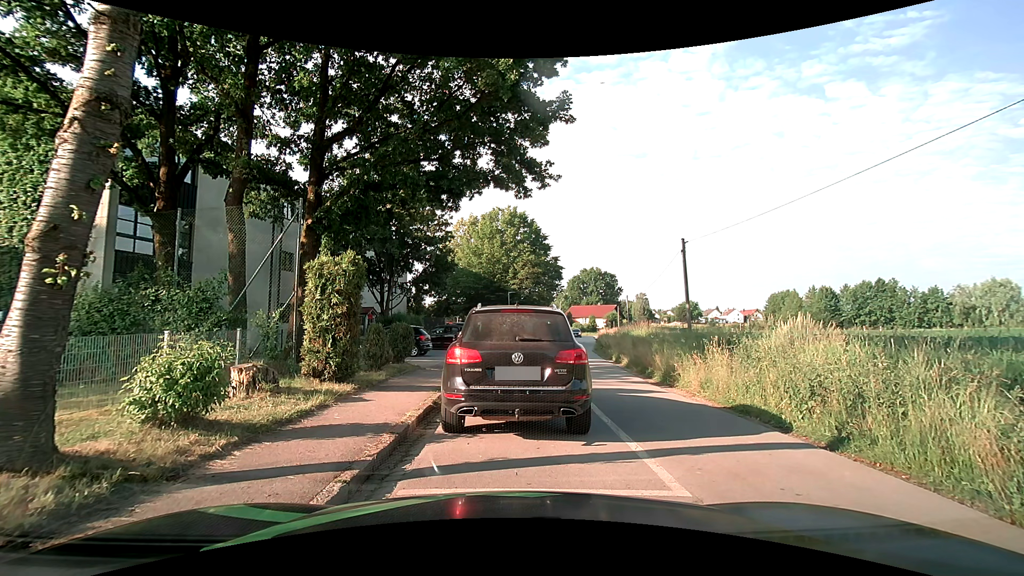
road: residential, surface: asphalt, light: Day
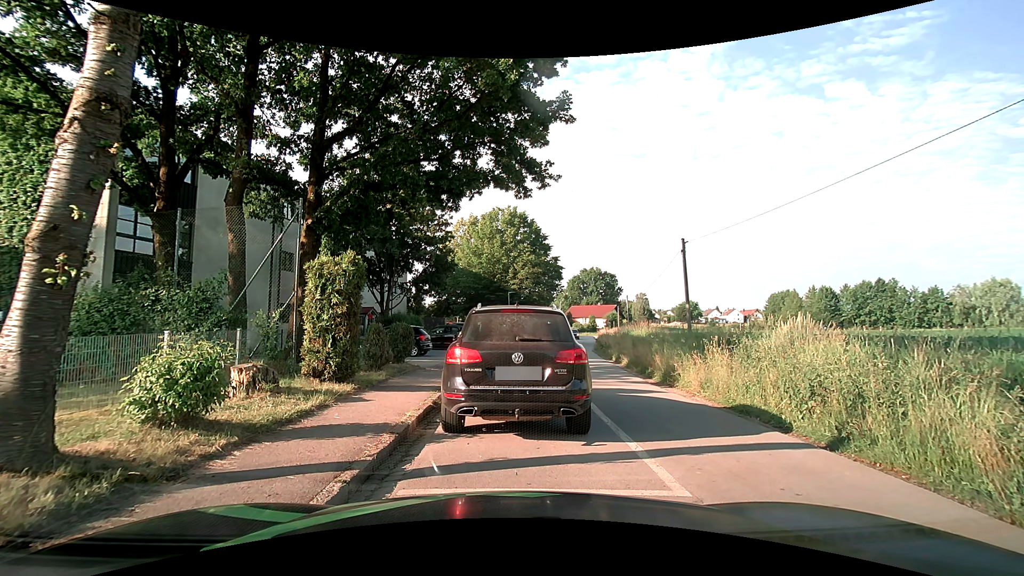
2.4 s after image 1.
(0.0, 0.0) m; 0°
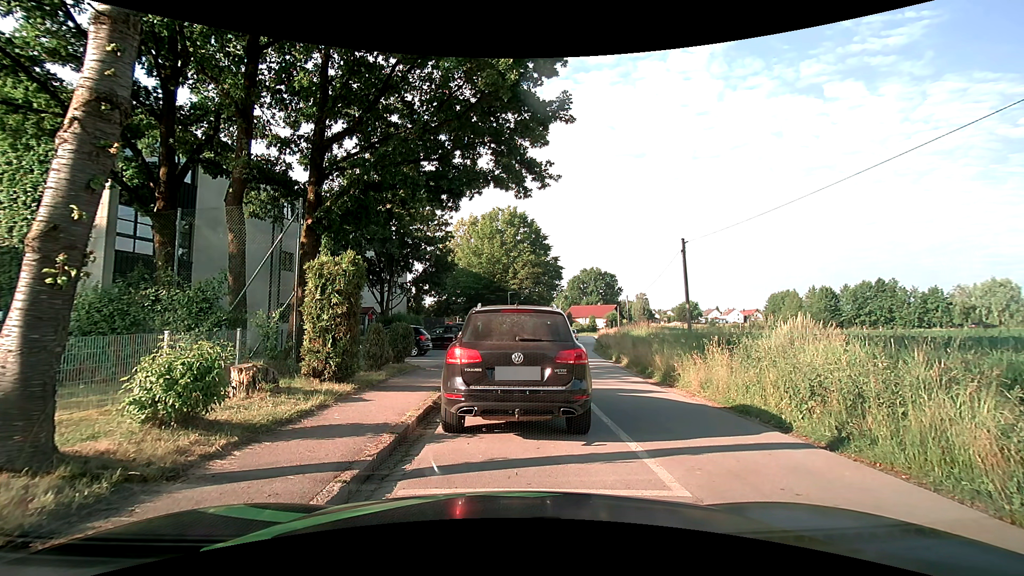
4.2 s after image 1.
(0.0, 0.0) m; 0°
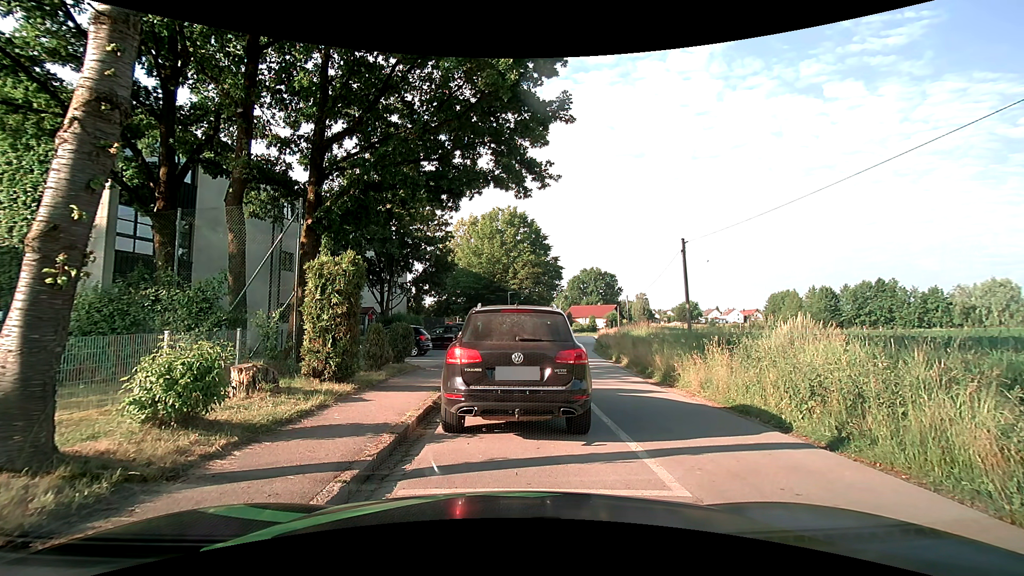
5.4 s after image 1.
(0.0, 0.0) m; 0°
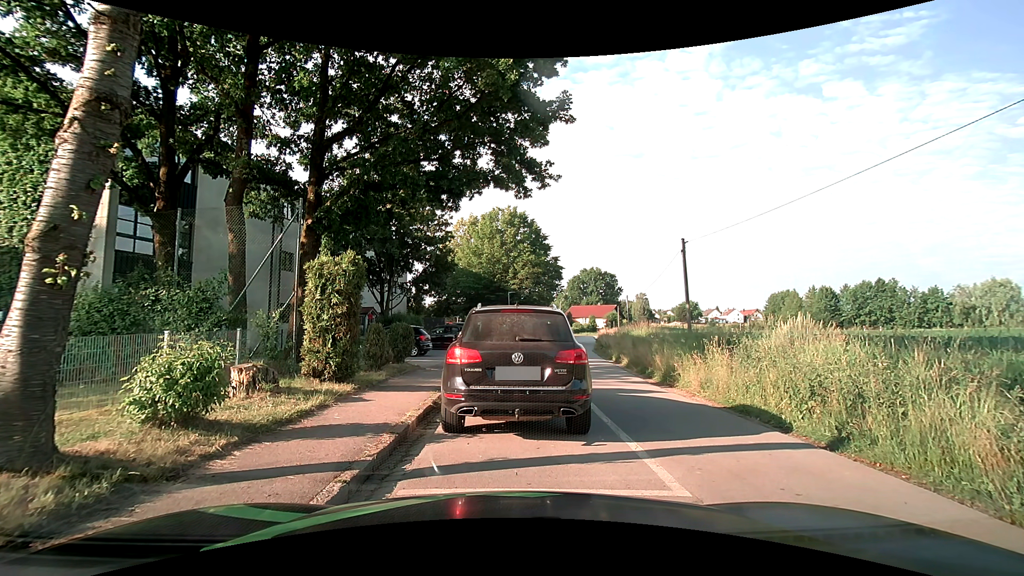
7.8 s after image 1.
(0.0, 0.0) m; 0°
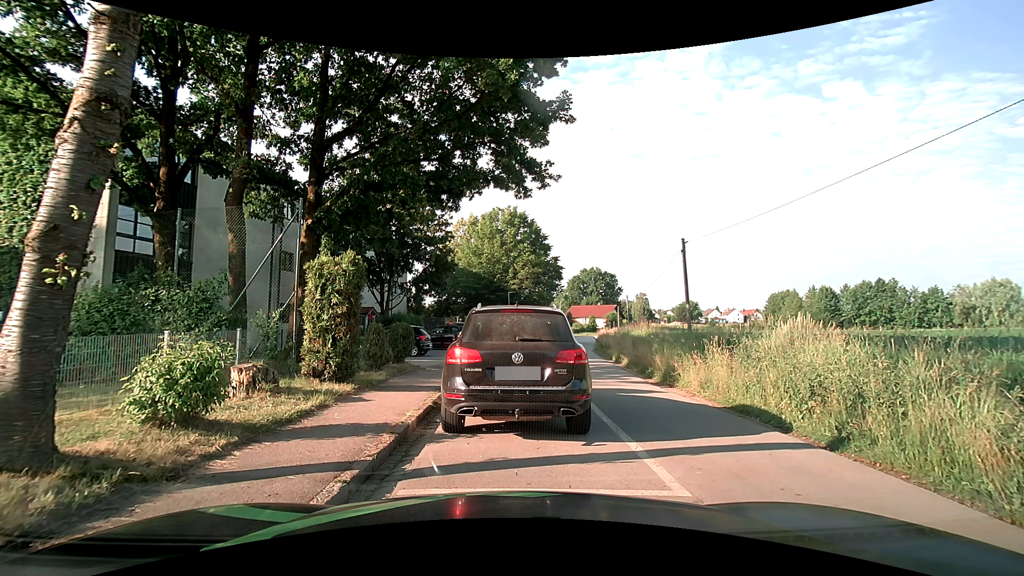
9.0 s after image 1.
(0.0, 0.0) m; 0°
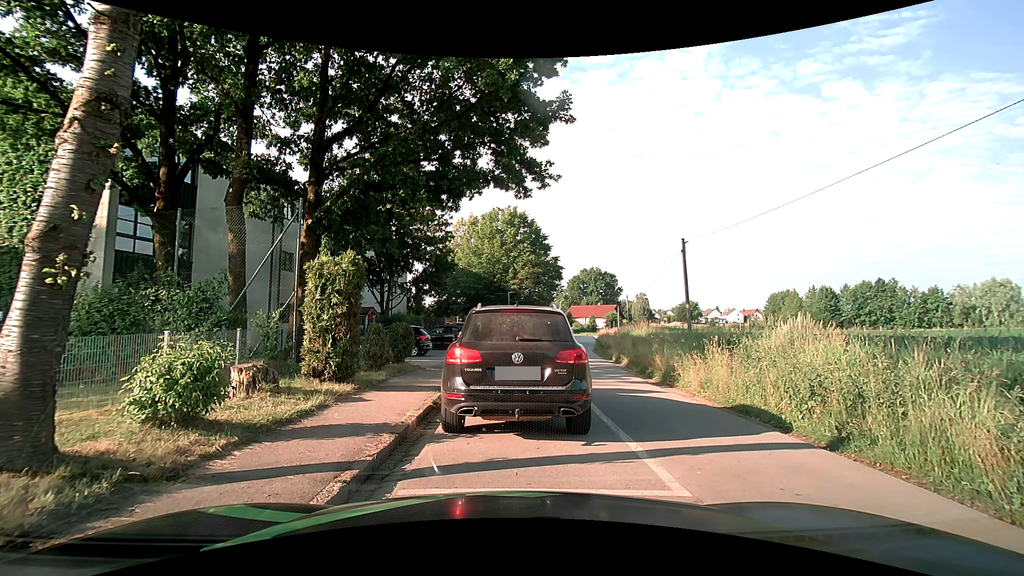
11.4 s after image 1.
(0.0, 0.0) m; 0°
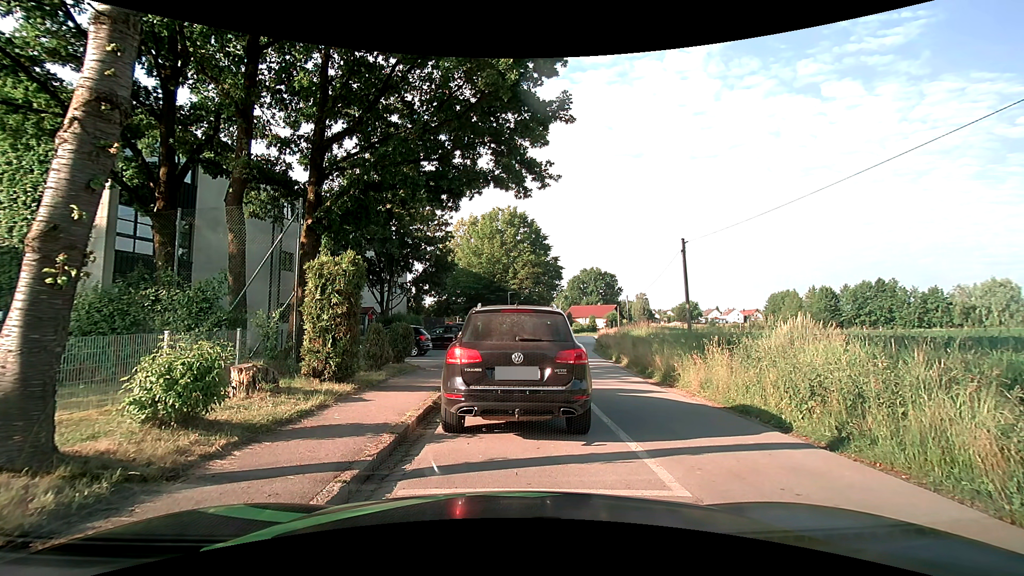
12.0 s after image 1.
(0.0, 0.0) m; 0°
